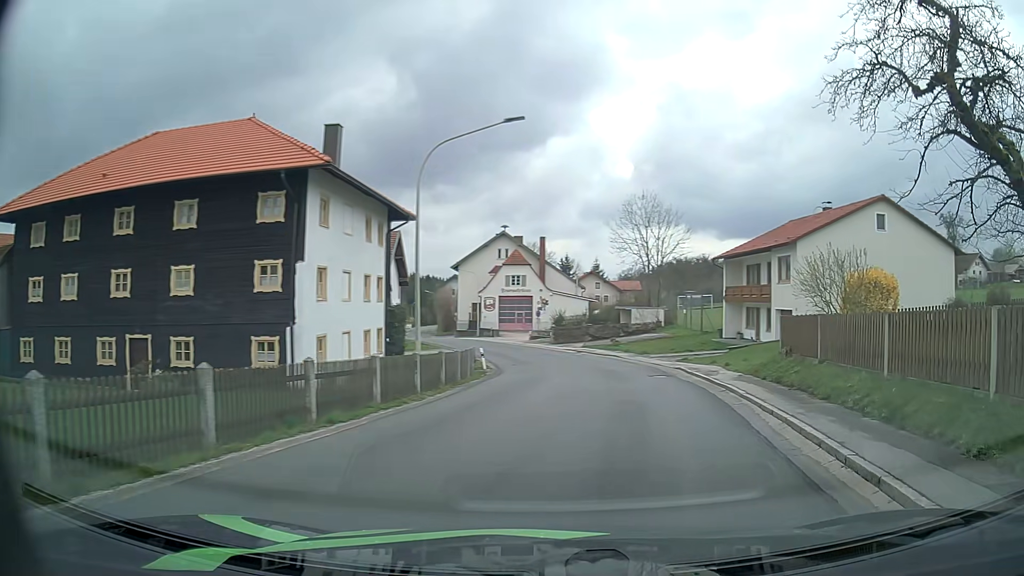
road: tertiary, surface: asphalt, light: Day
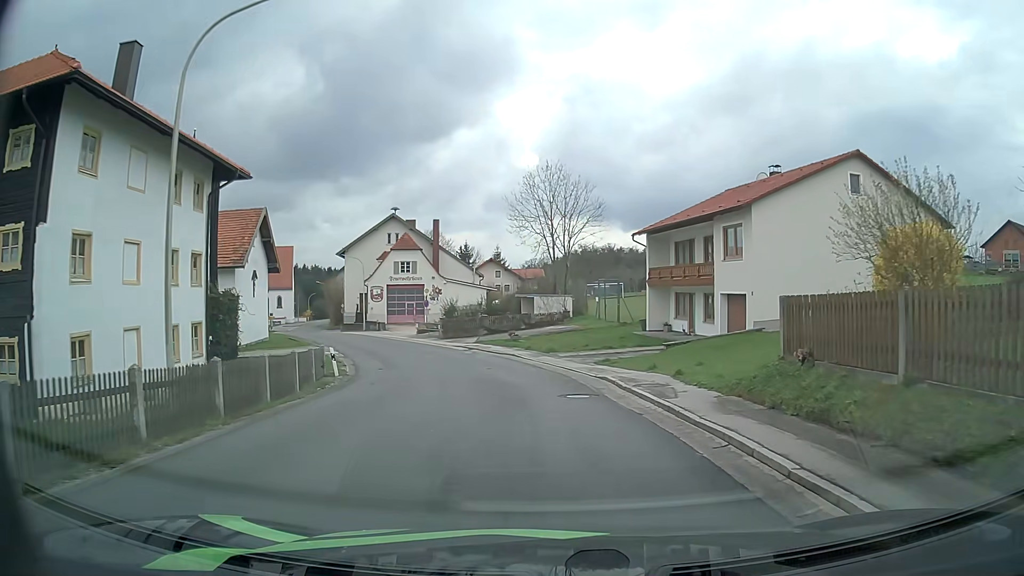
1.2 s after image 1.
(+0.6, +8.5) m; +7°
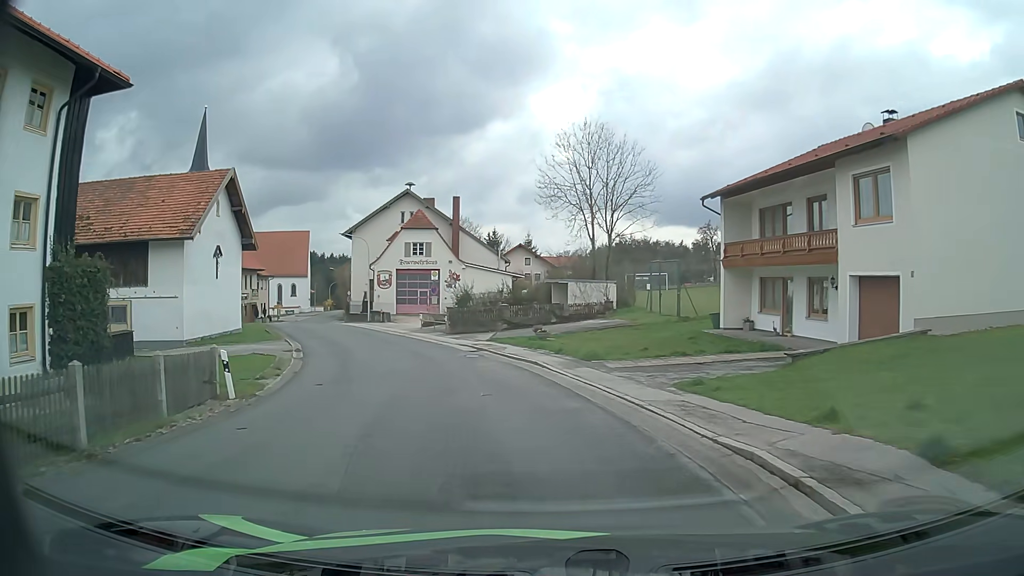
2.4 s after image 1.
(-0.2, +10.2) m; -2°
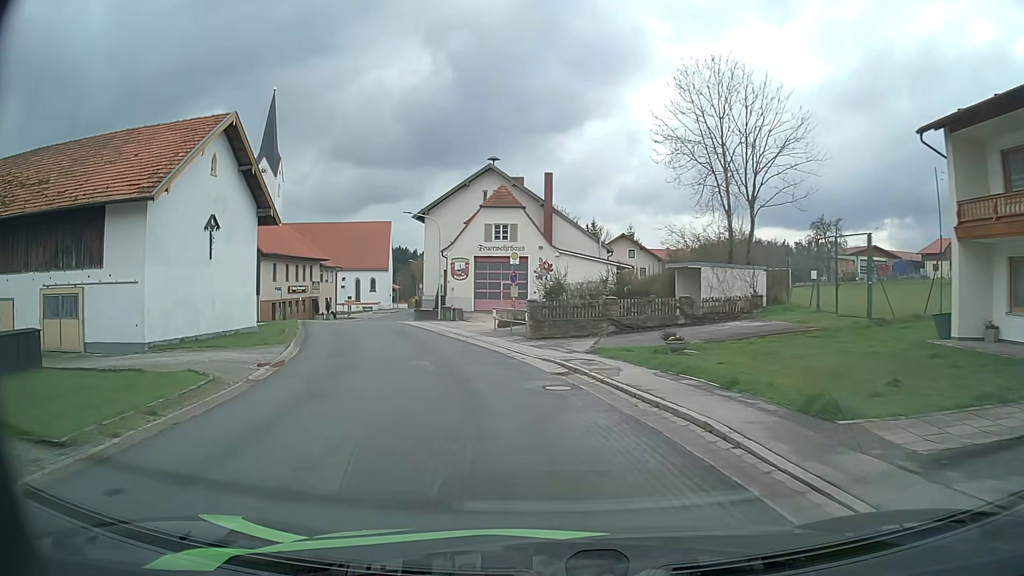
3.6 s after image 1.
(-0.9, +11.1) m; -8°
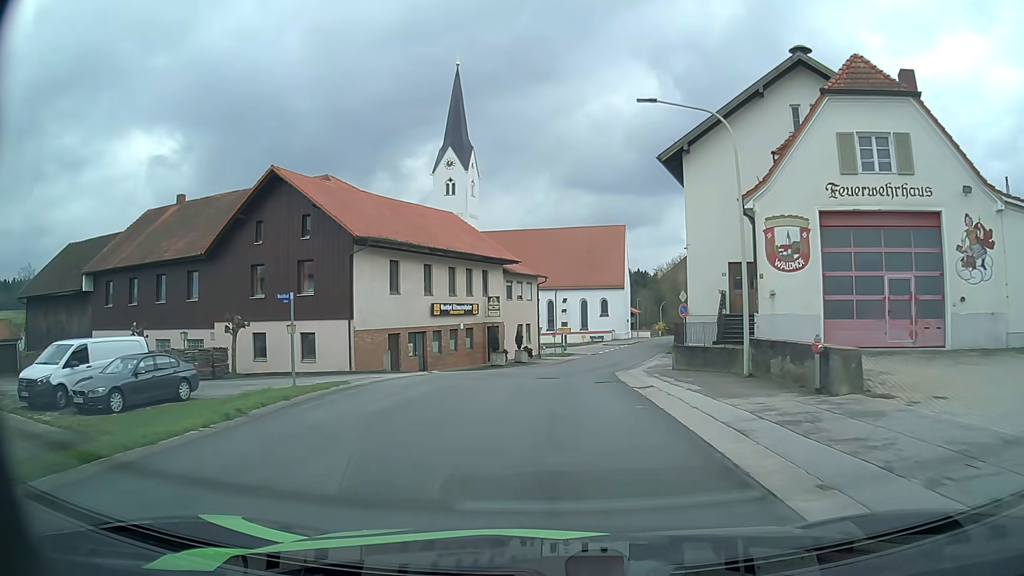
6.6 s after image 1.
(-6.3, +29.8) m; -21°
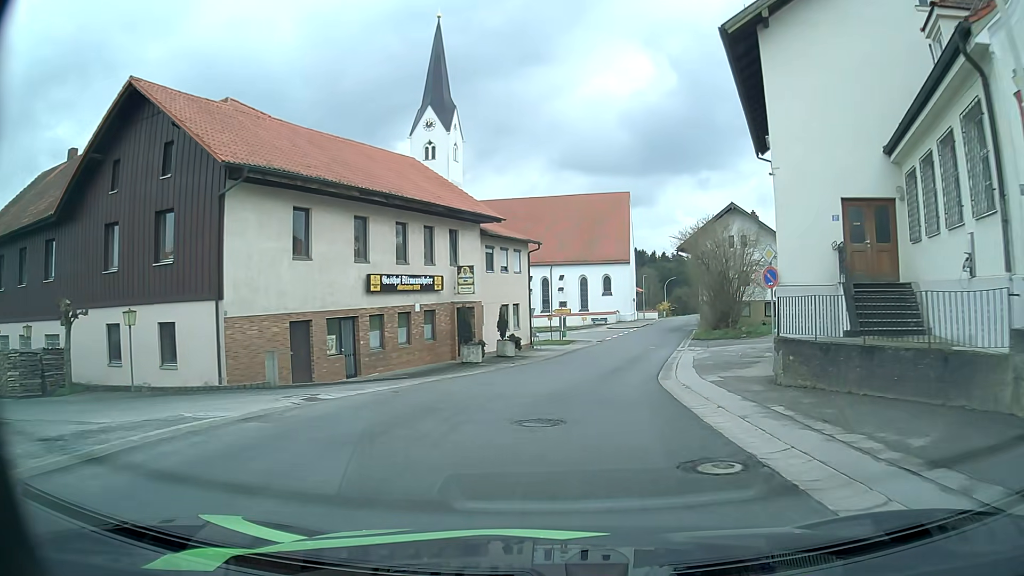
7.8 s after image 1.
(0.0, +12.2) m; +1°
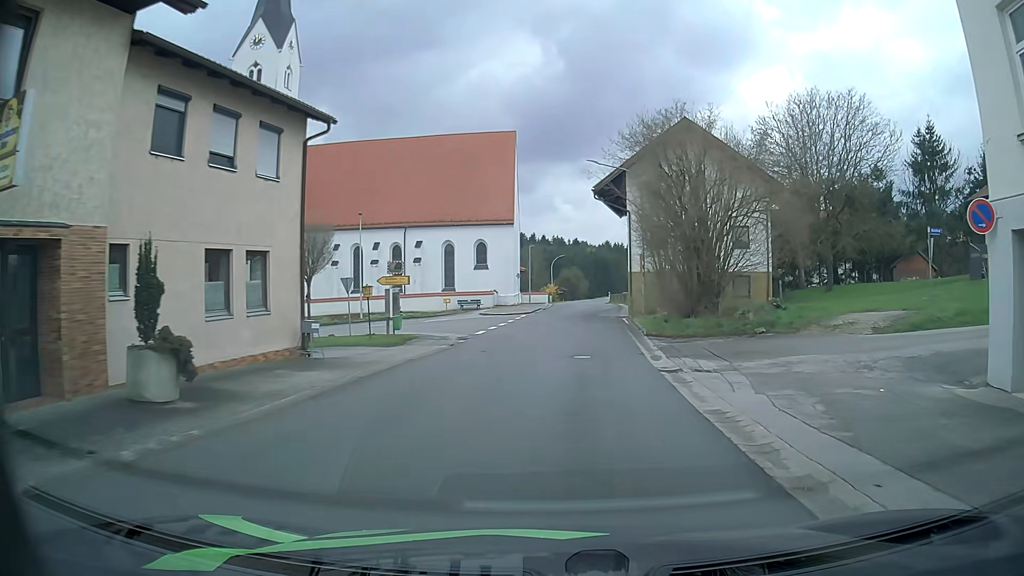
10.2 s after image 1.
(+1.6, +23.0) m; +10°
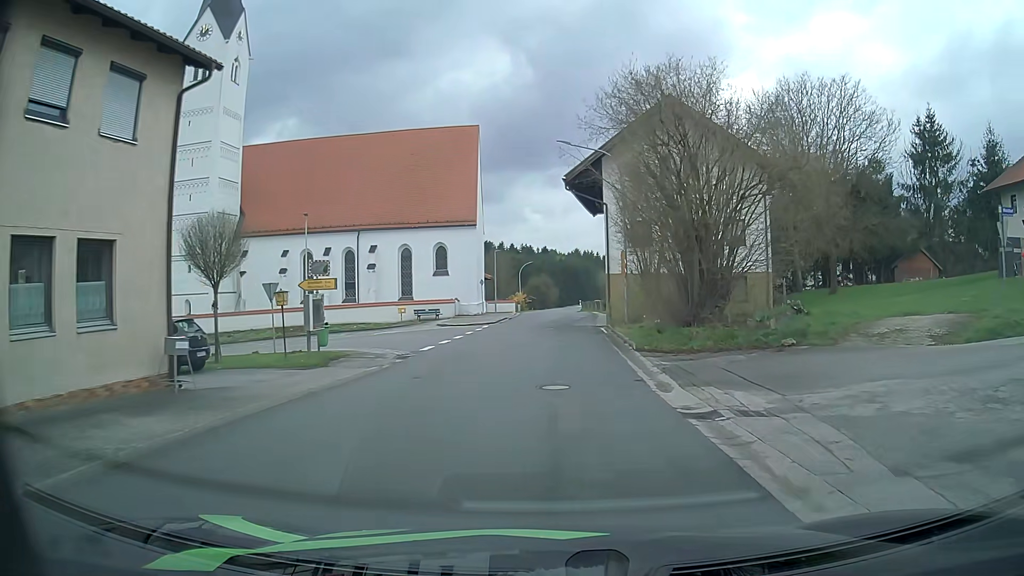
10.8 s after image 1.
(+0.2, +5.3) m; +4°
(0, +10) (0, +20) (-2, +30) (-10, +34) (-20, +35) (-30, +35) (-40, +35) (-50, +37) (-60, +39) (-69, +43) m
